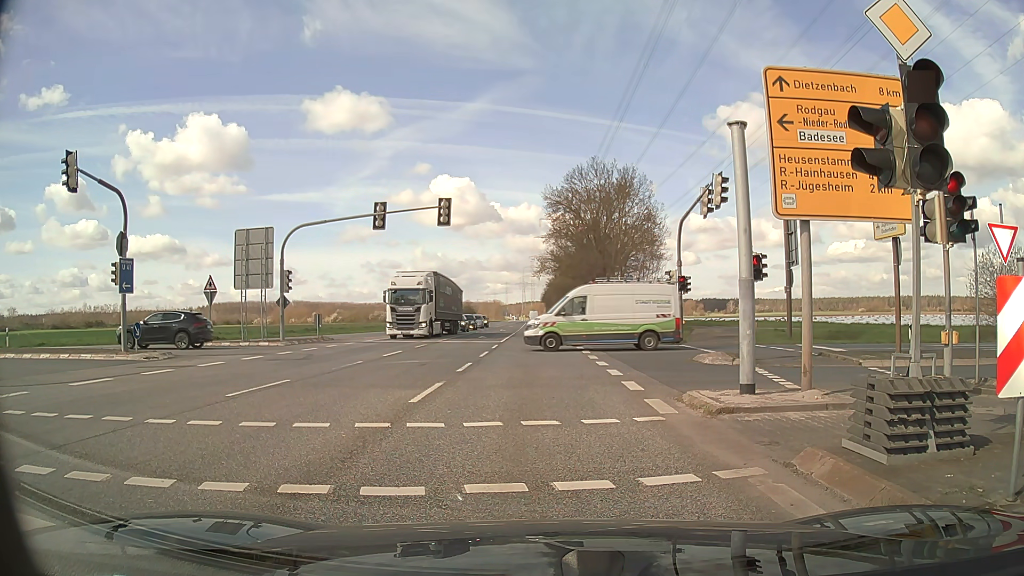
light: Day
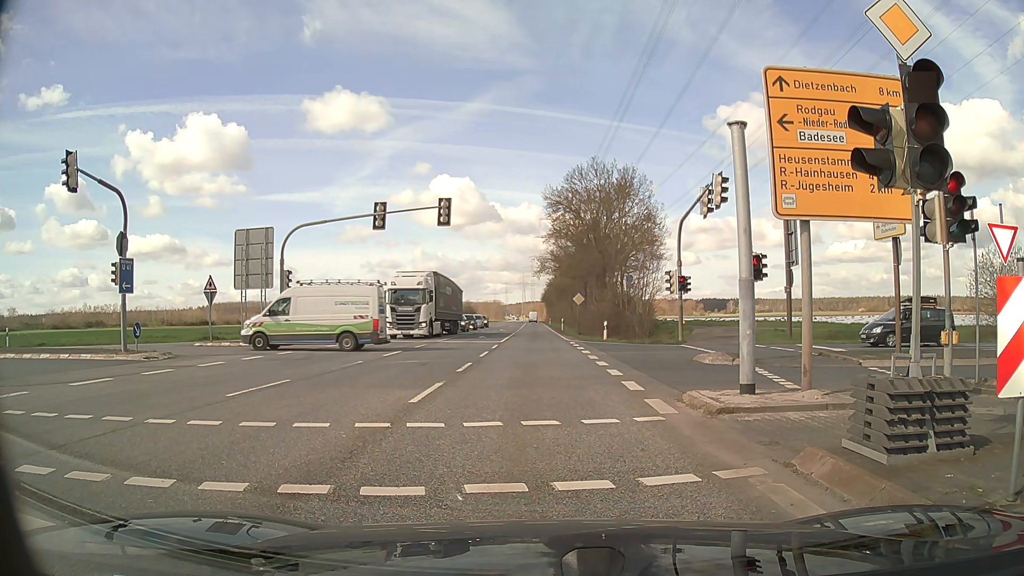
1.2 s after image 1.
(0.0, 0.0) m; 0°
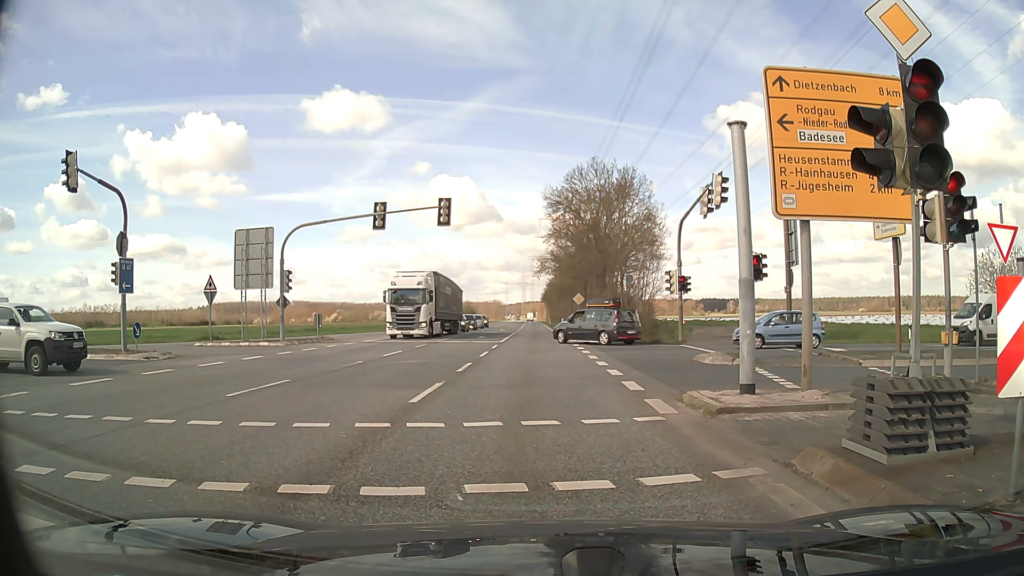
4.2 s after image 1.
(0.0, 0.0) m; 0°
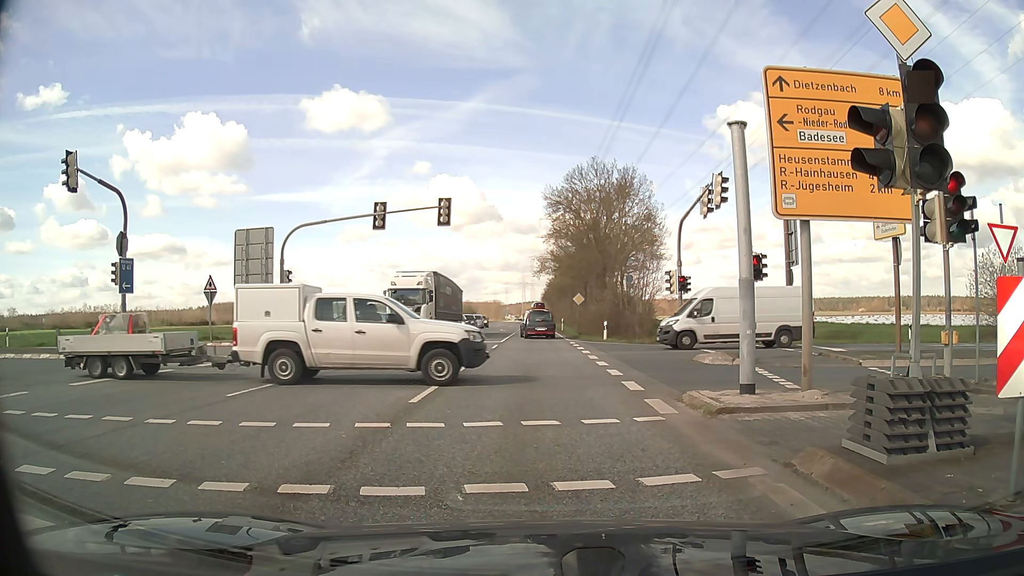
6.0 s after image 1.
(0.0, 0.0) m; 0°
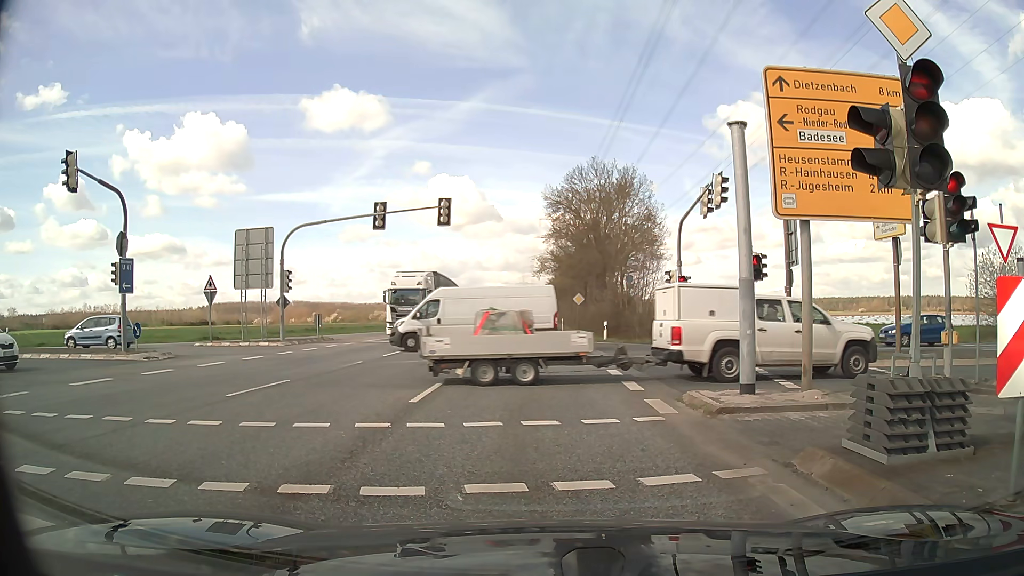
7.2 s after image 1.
(0.0, 0.0) m; 0°
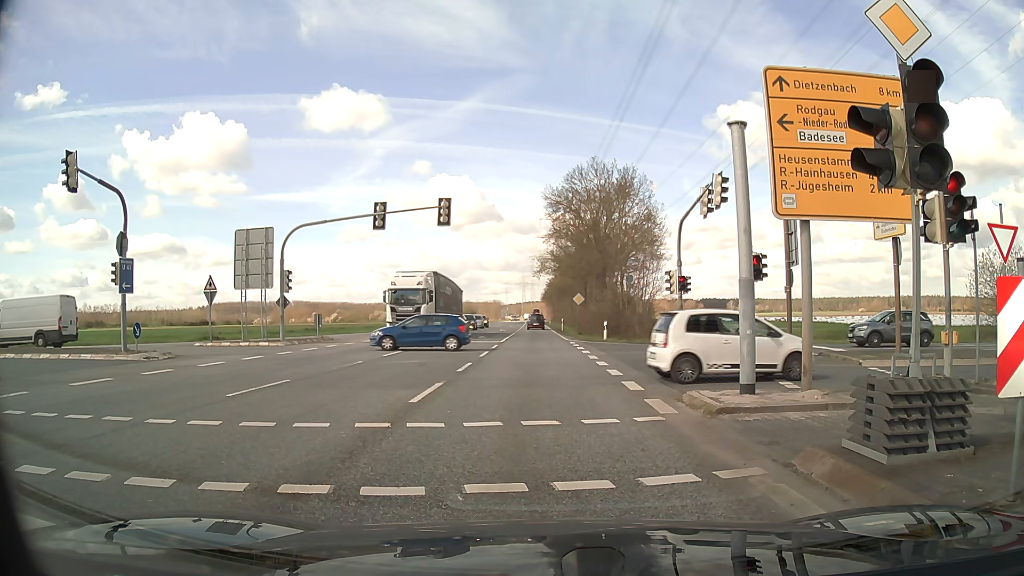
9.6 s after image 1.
(0.0, 0.0) m; 0°
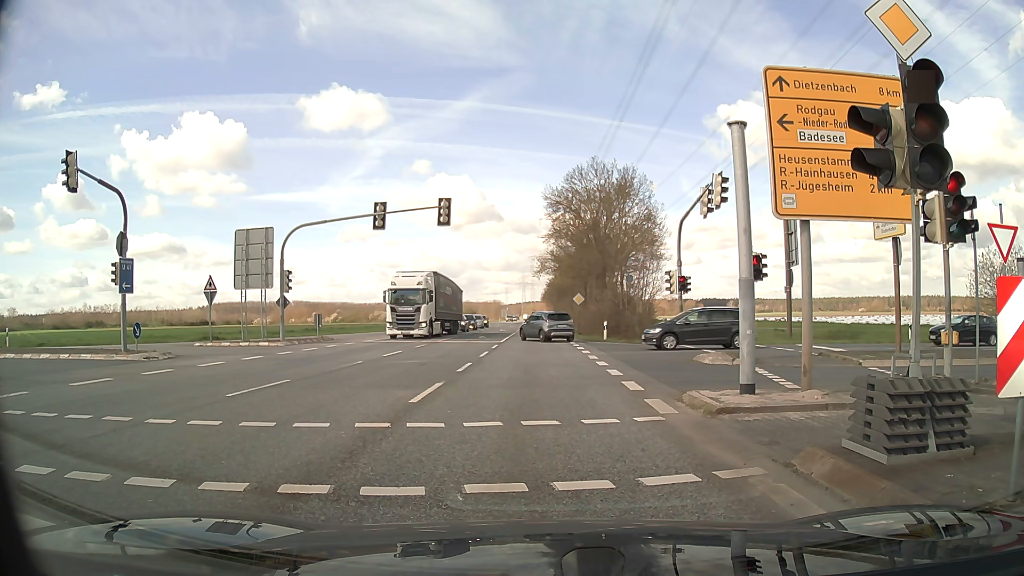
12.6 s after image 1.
(0.0, 0.0) m; 0°
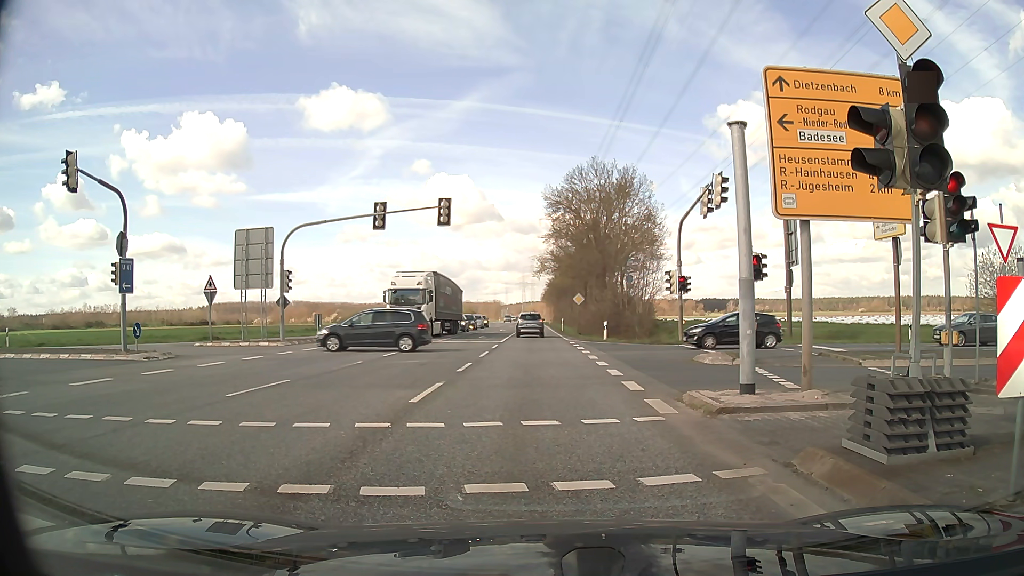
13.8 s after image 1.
(0.0, 0.0) m; 0°
(0, +10) (0, +20) (-1, +30) (-1, +40) (-1, +50) (-1, +60) (-2, +70) (-2, +80) (-2, +90) (-2, +100) m
